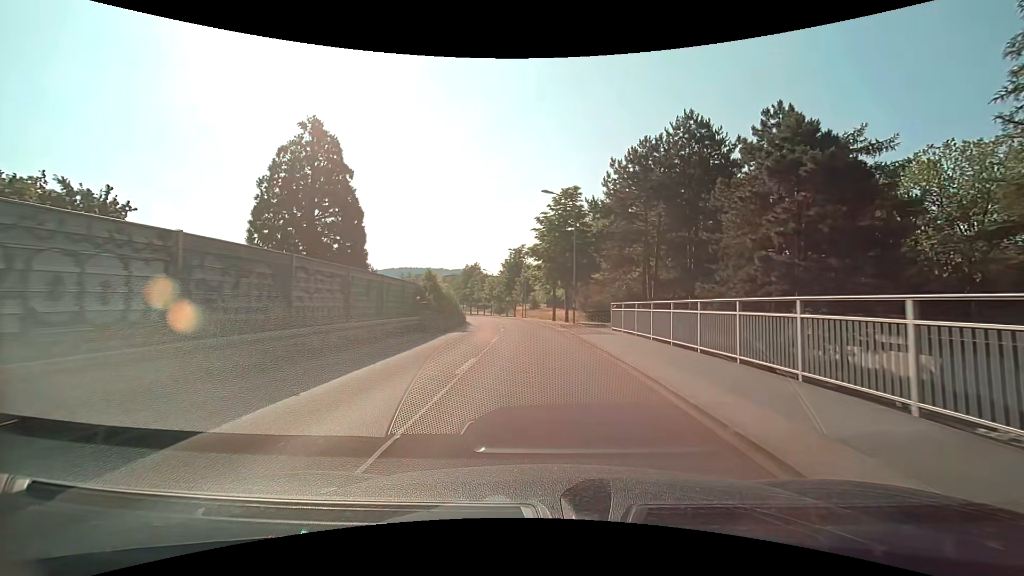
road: tertiary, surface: asphalt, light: Day
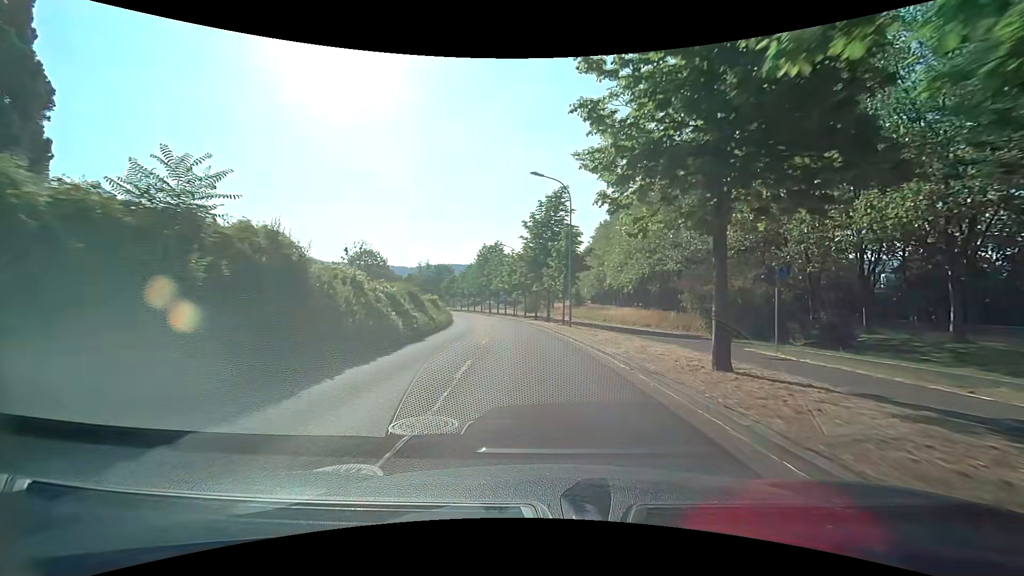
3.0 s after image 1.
(-1.5, +36.1) m; -5°
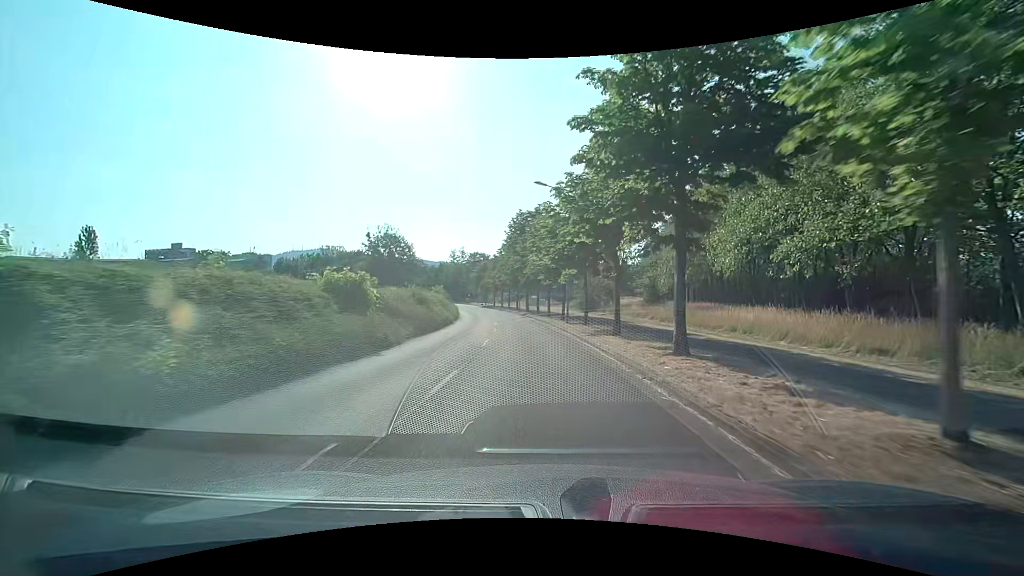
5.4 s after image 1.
(-1.3, +29.4) m; -6°
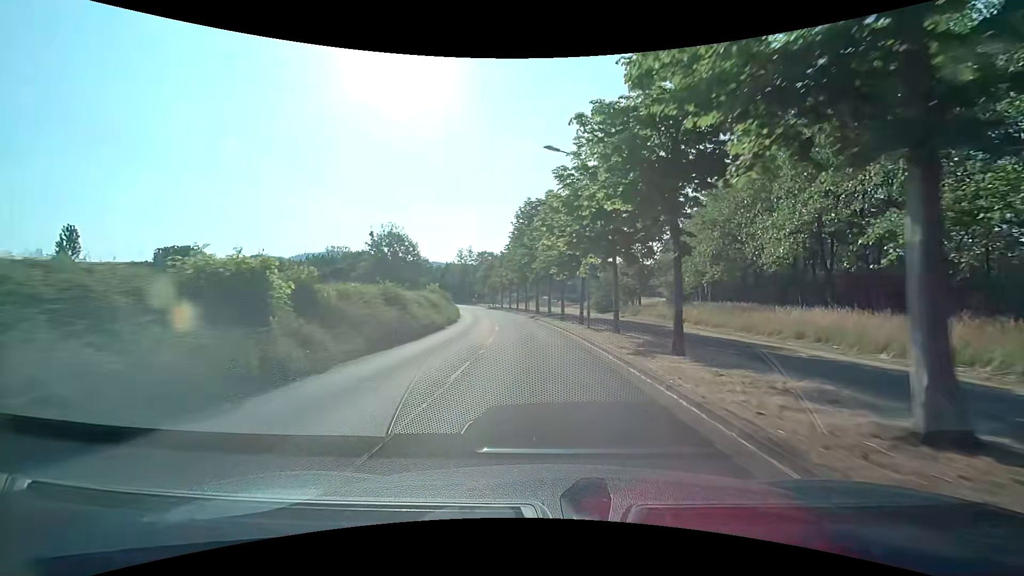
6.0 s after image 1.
(0.0, +7.4) m; -1°
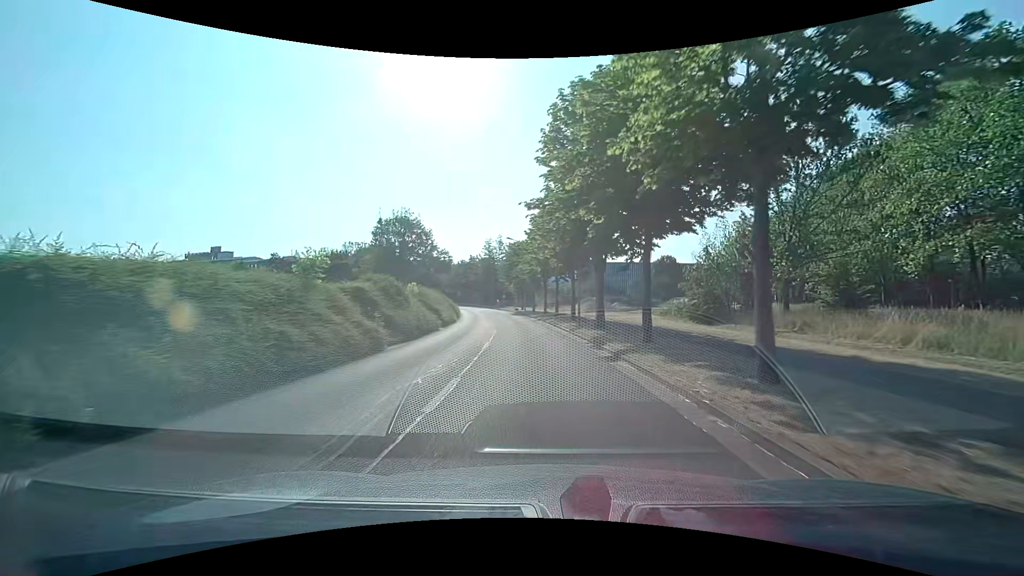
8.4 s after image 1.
(-1.4, +29.6) m; -5°
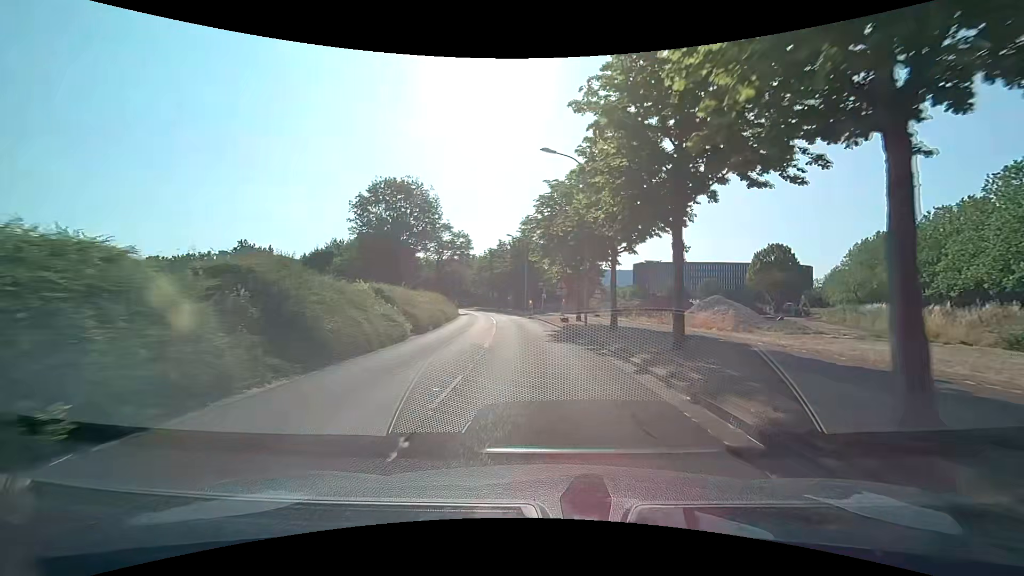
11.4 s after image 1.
(-2.0, +35.7) m; -6°
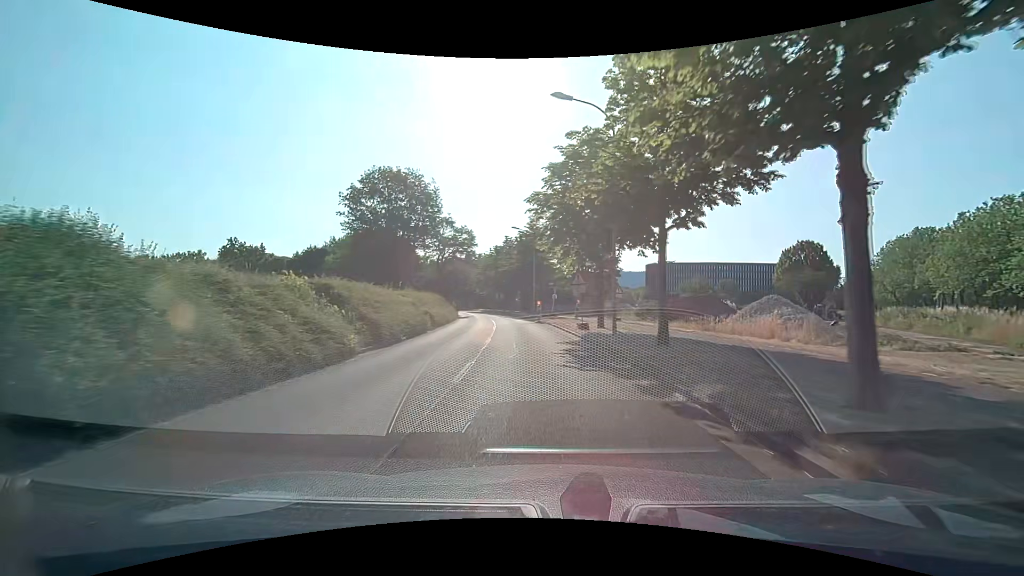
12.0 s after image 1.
(0.0, +6.8) m; -1°
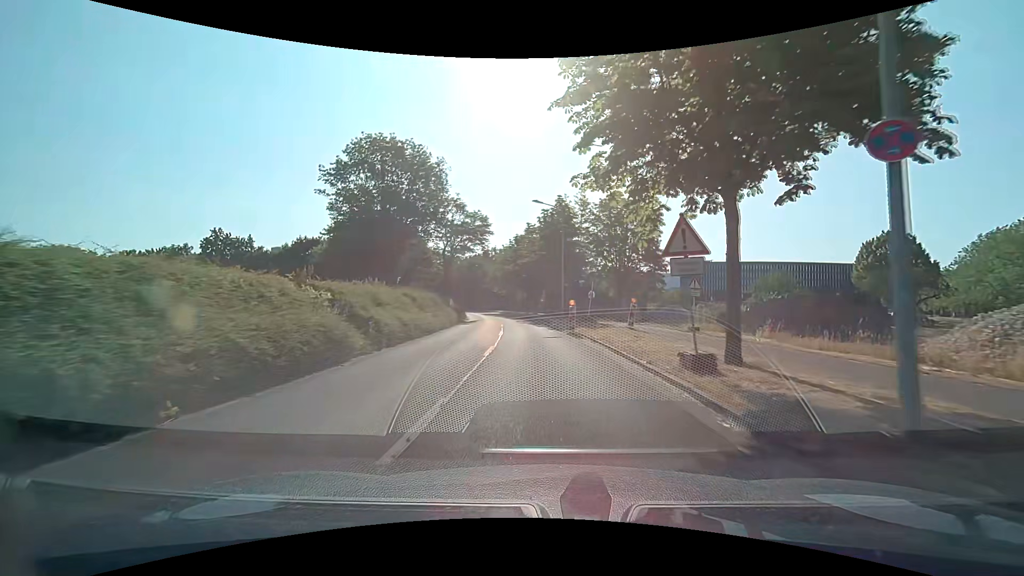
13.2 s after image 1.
(-0.2, +13.4) m; -2°
(0, +10) (-1, +20) (-2, +30) (-3, +40) (-4, +50) (-5, +60) (-7, +70) (-9, +79) (-12, +89) (-15, +99) m
